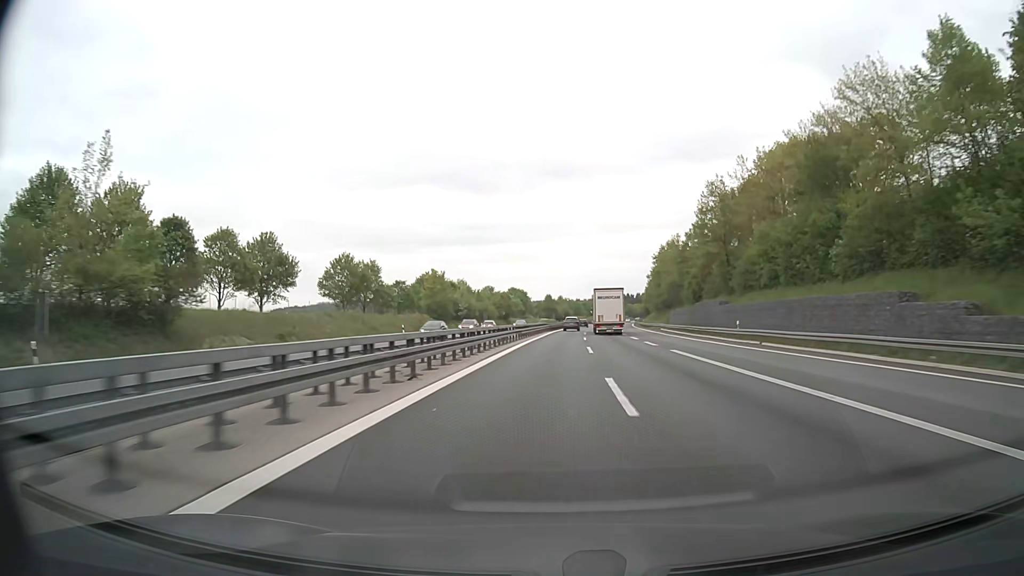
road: motorway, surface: asphalt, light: Day
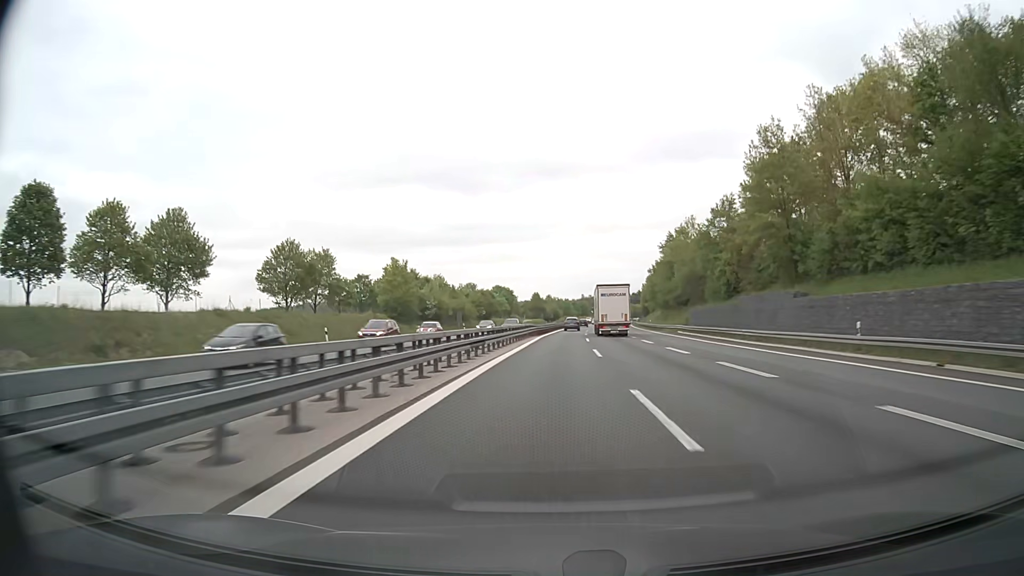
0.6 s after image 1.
(+0.2, +20.6) m; +1°
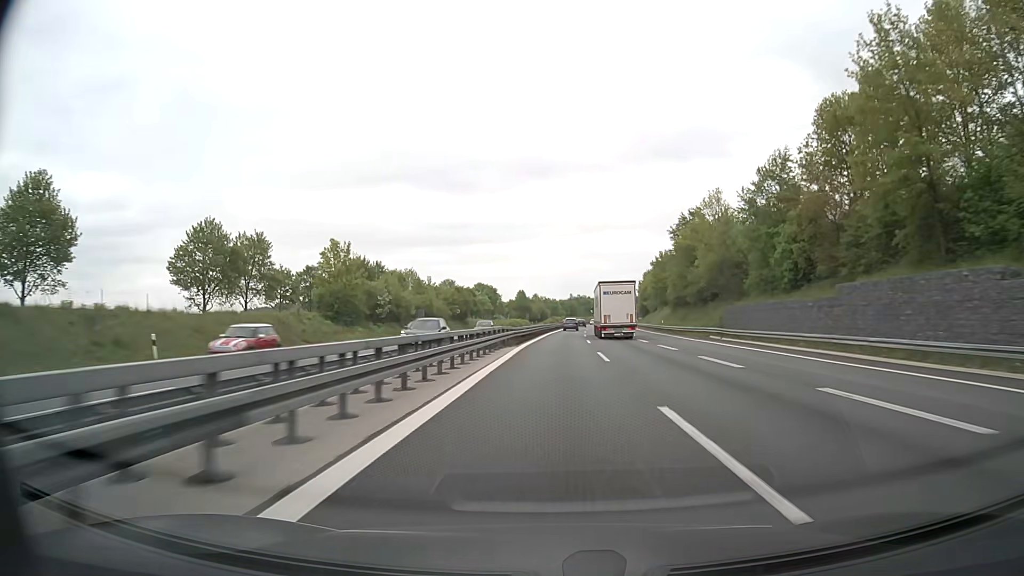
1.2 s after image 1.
(+0.2, +20.6) m; +1°
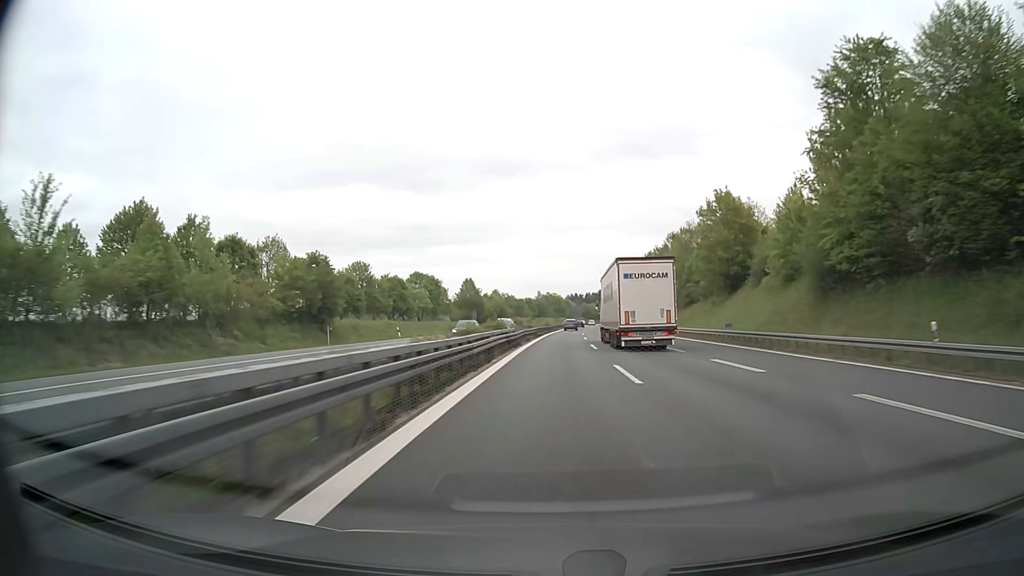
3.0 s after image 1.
(+1.6, +61.8) m; +3°
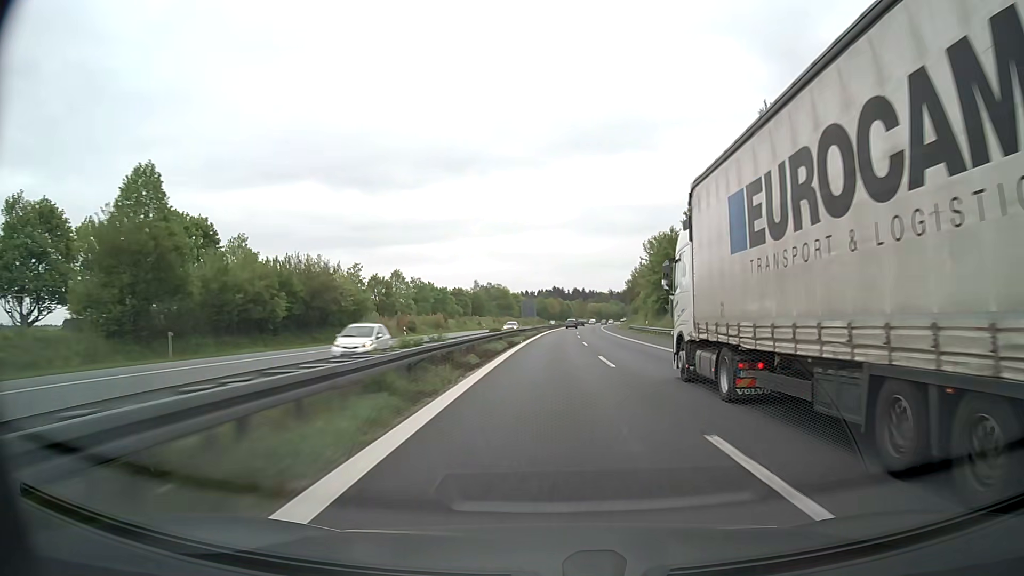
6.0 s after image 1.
(+3.7, +103.0) m; +4°
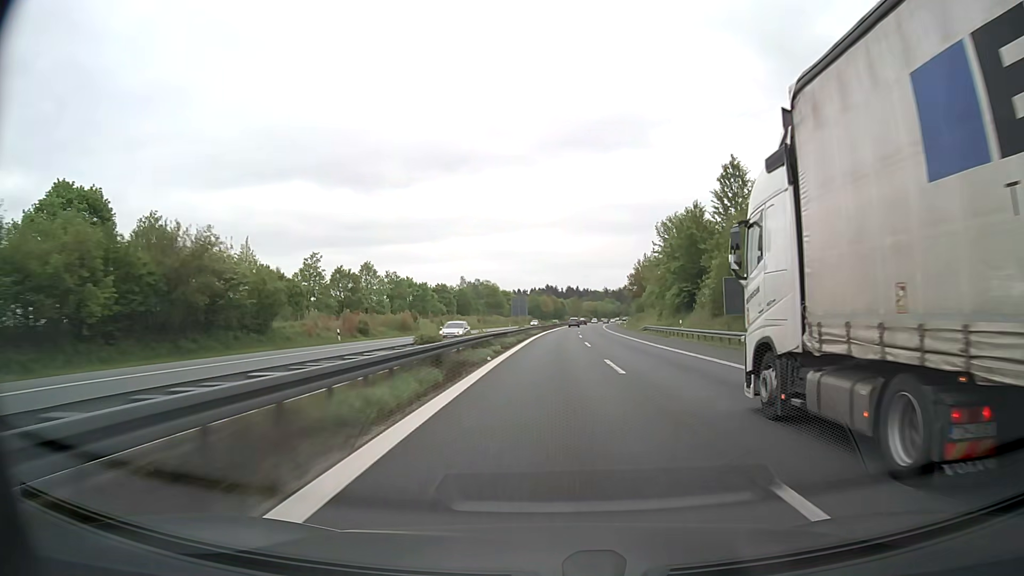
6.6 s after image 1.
(+0.2, +20.6) m; +1°
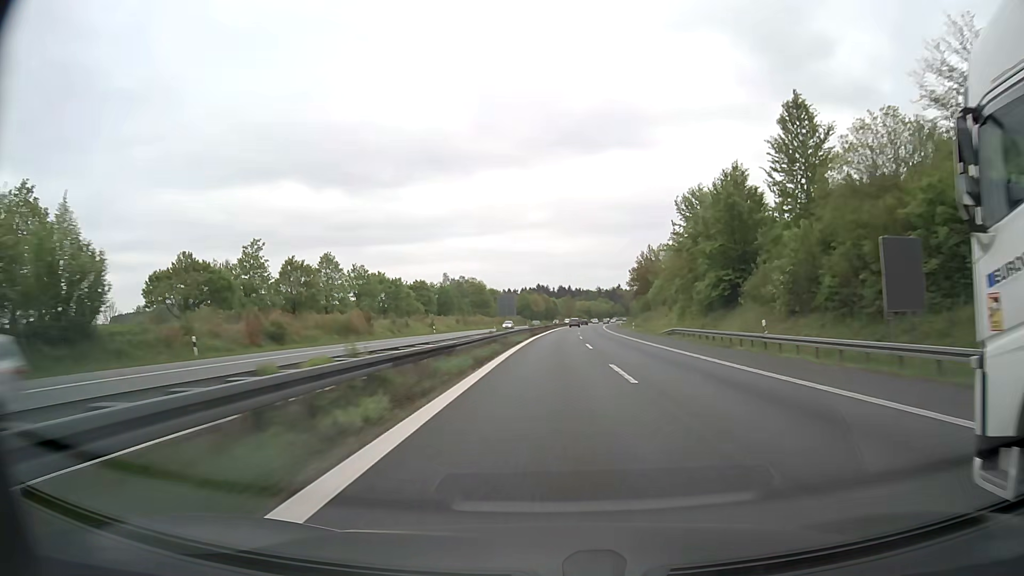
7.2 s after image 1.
(+0.2, +20.6) m; +1°
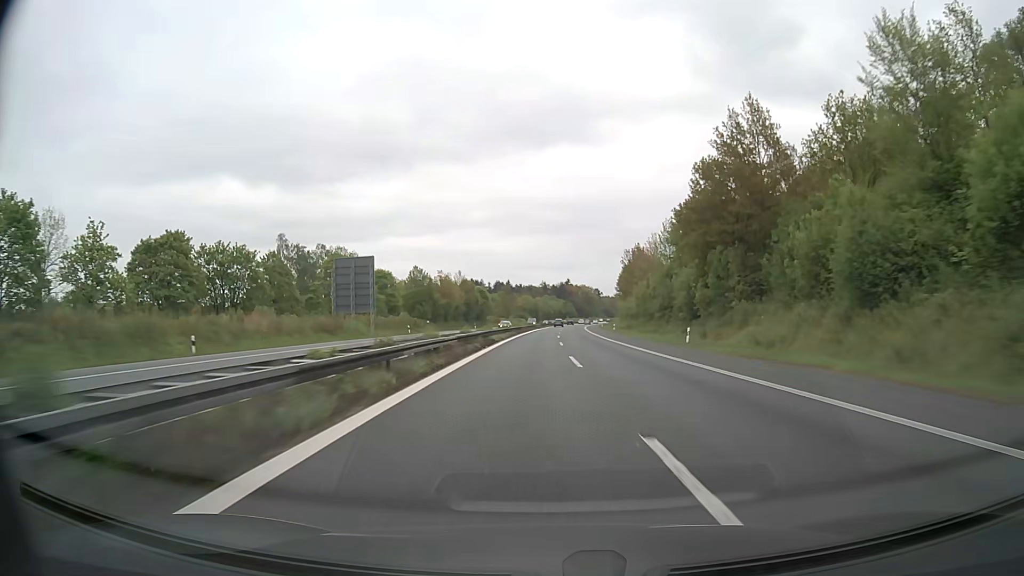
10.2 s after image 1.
(+3.6, +102.9) m; +5°
(0, +10) (0, +20) (+1, +30) (+1, +40) (+1, +50) (+2, +60) (+2, +70) (+3, +80) (+3, +90) (+4, +100) m
